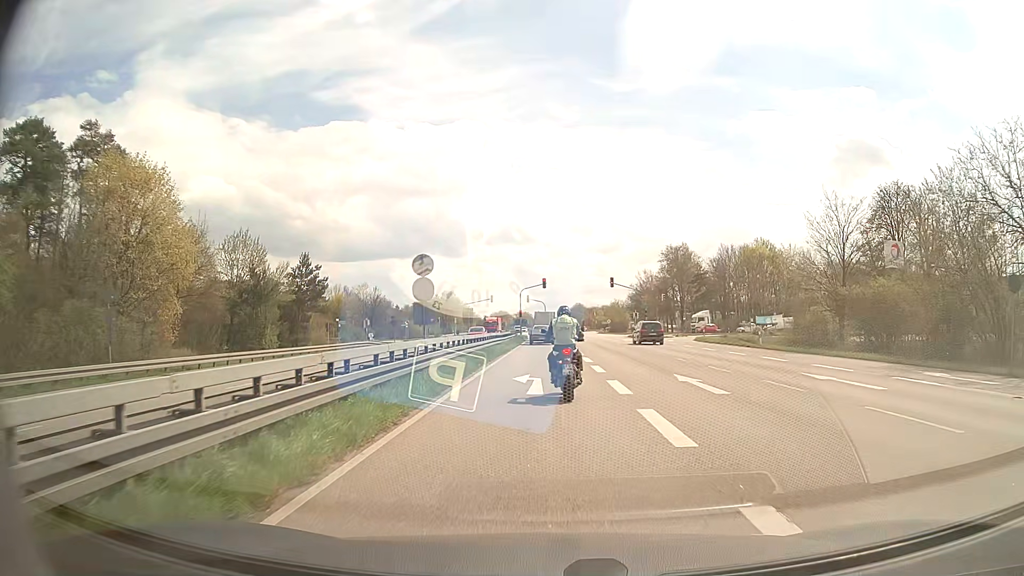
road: primary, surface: asphalt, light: Day
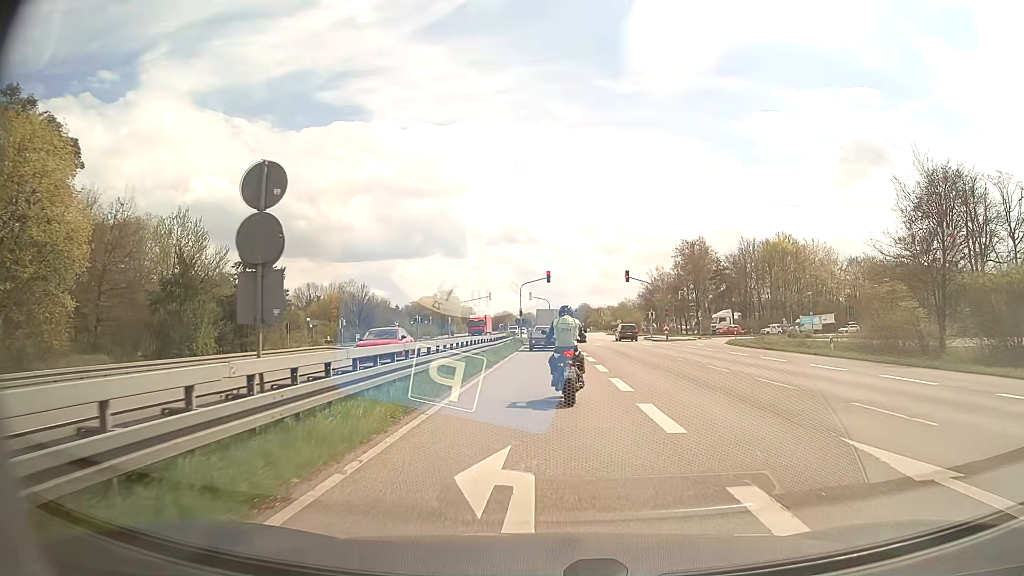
(0.0, +10.8) m; 0°
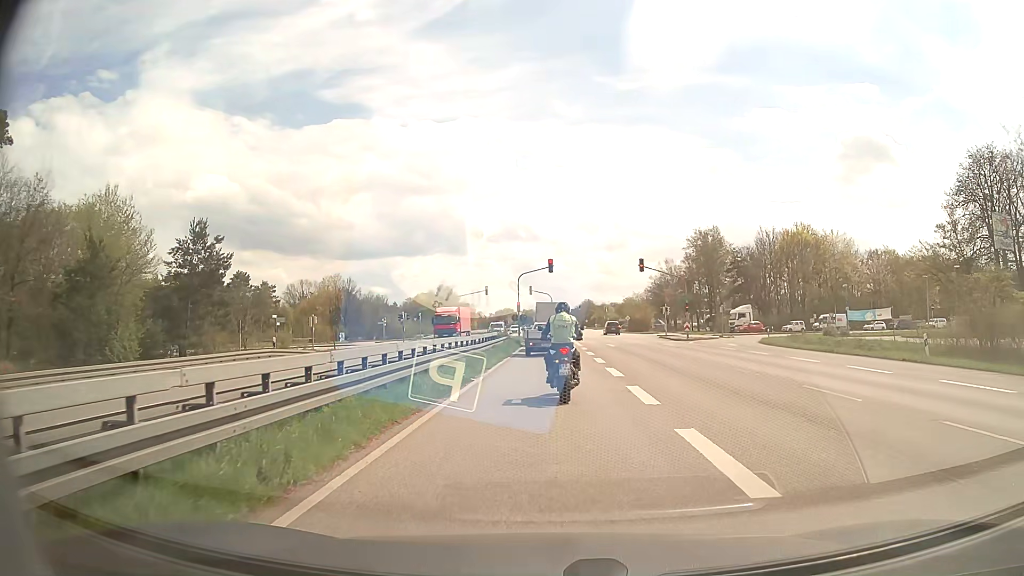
(0.0, +8.8) m; 0°
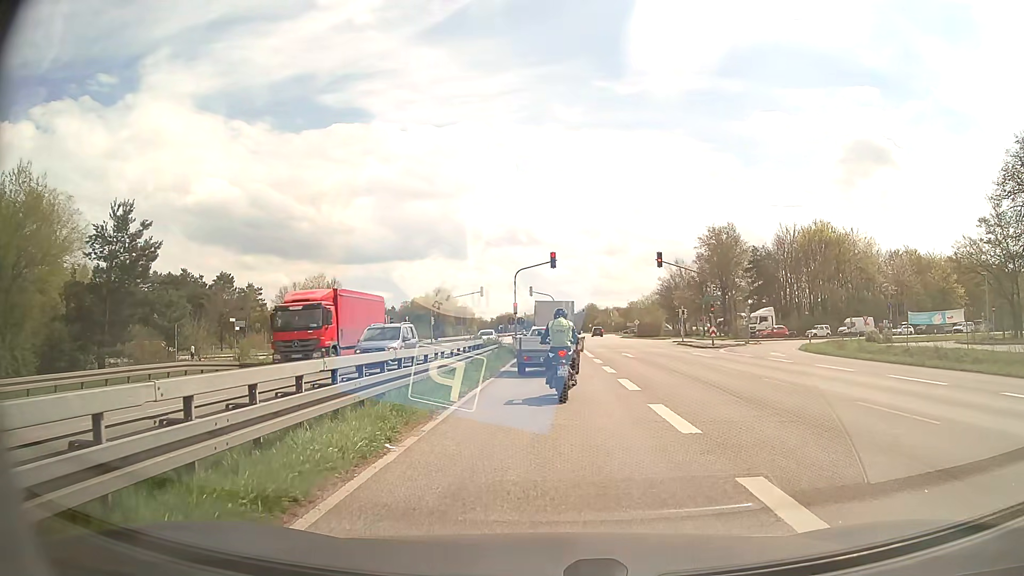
(-0.1, +8.2) m; -1°
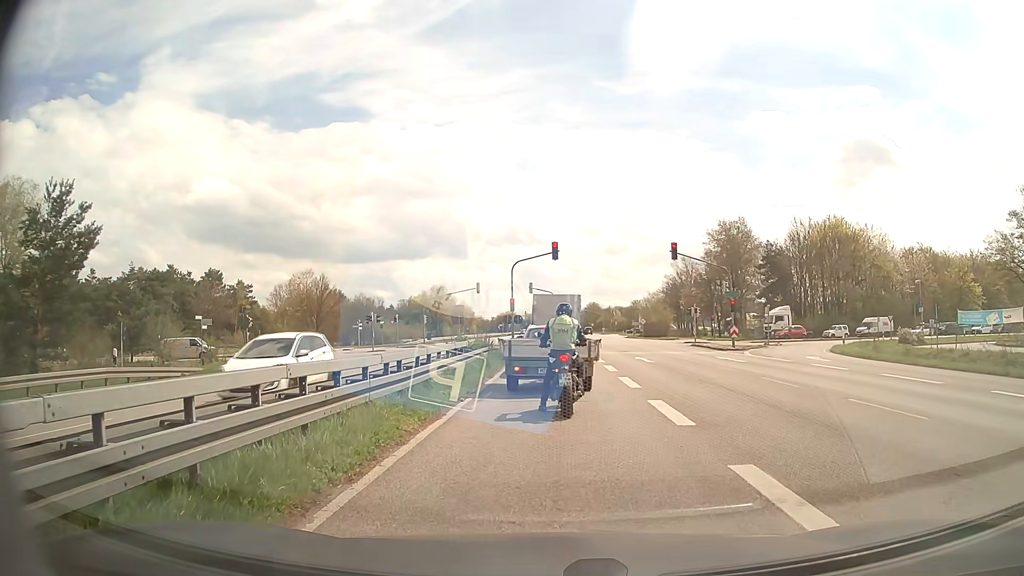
(0.0, +5.3) m; +1°
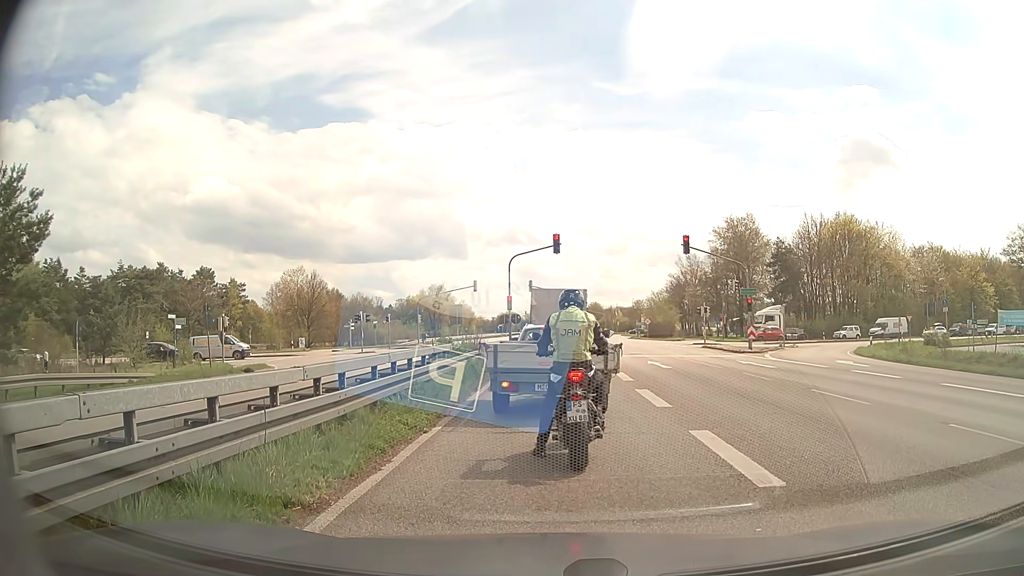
(-0.1, +3.5) m; -2°
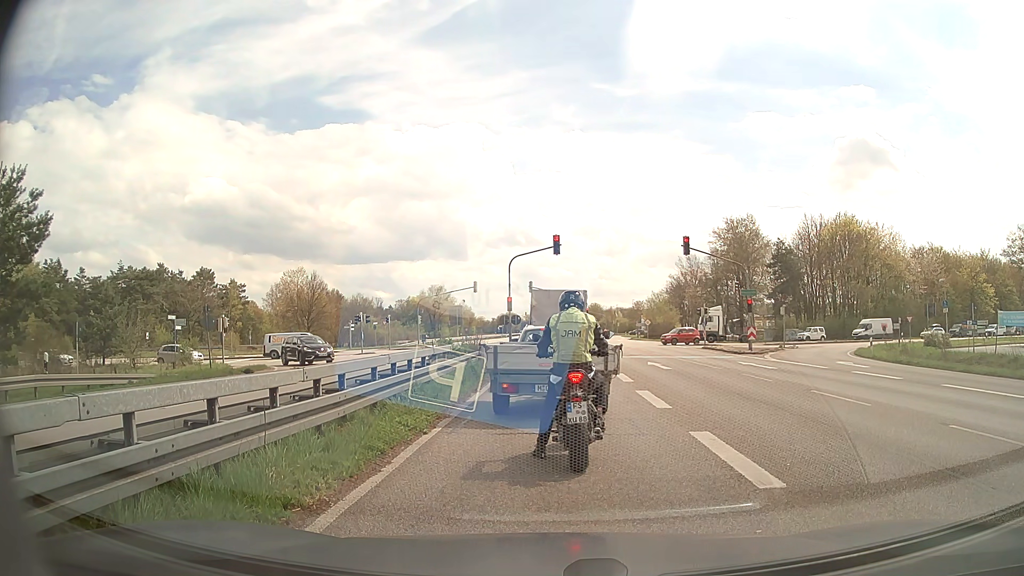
(0.0, +0.1) m; 0°
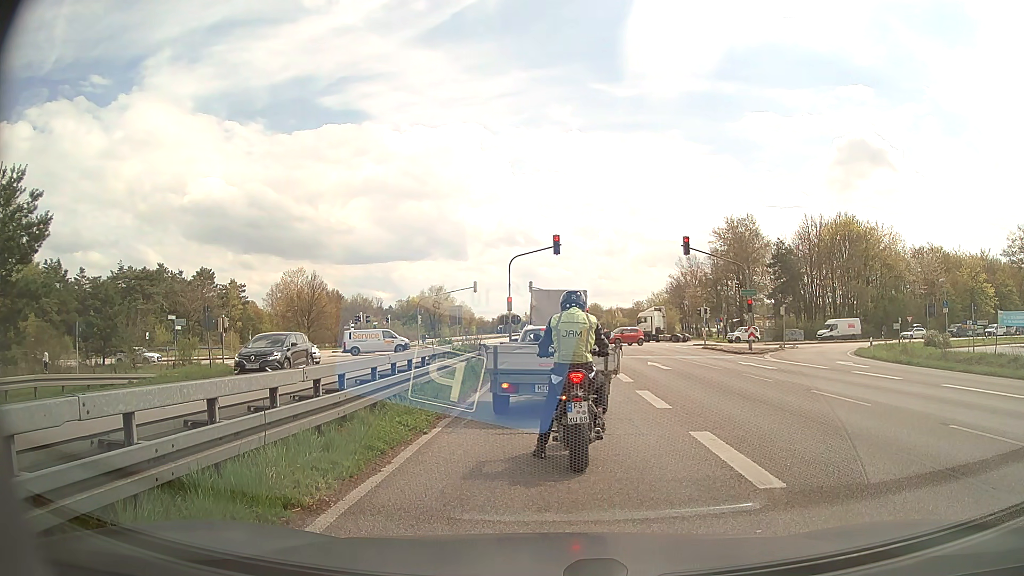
(0.0, 0.0) m; 0°
